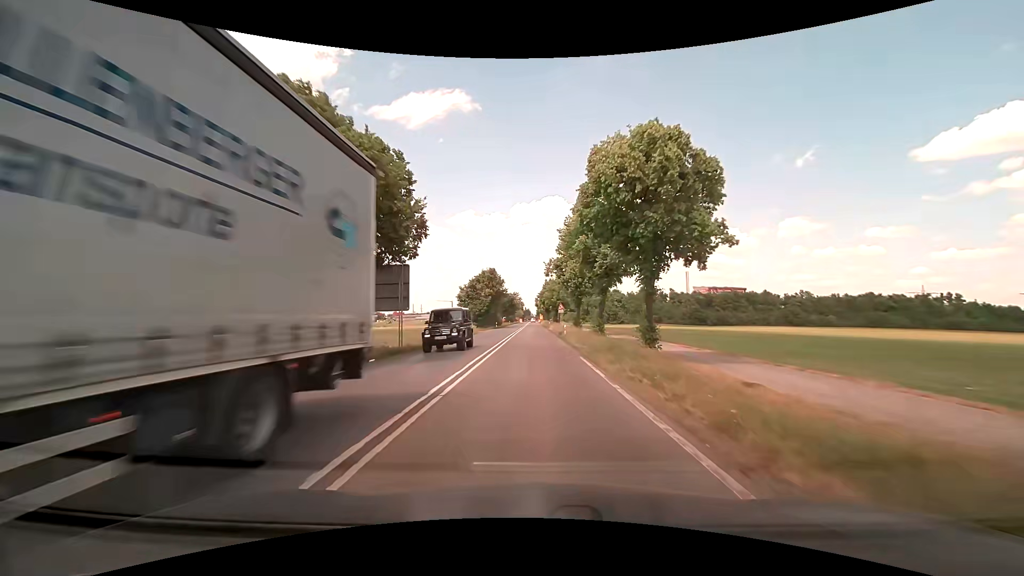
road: secondary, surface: asphalt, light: Day
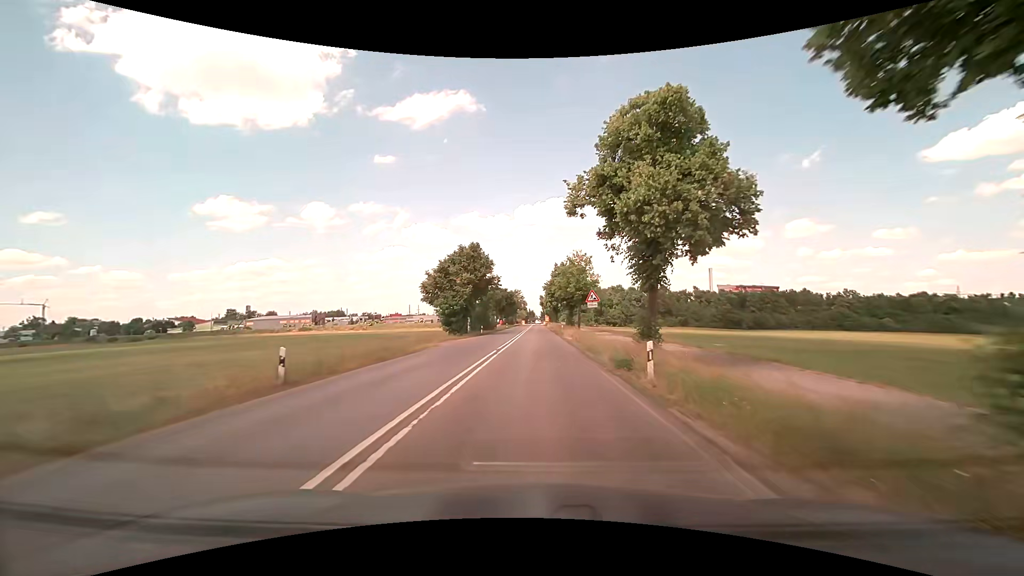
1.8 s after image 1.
(-0.2, +29.1) m; -1°
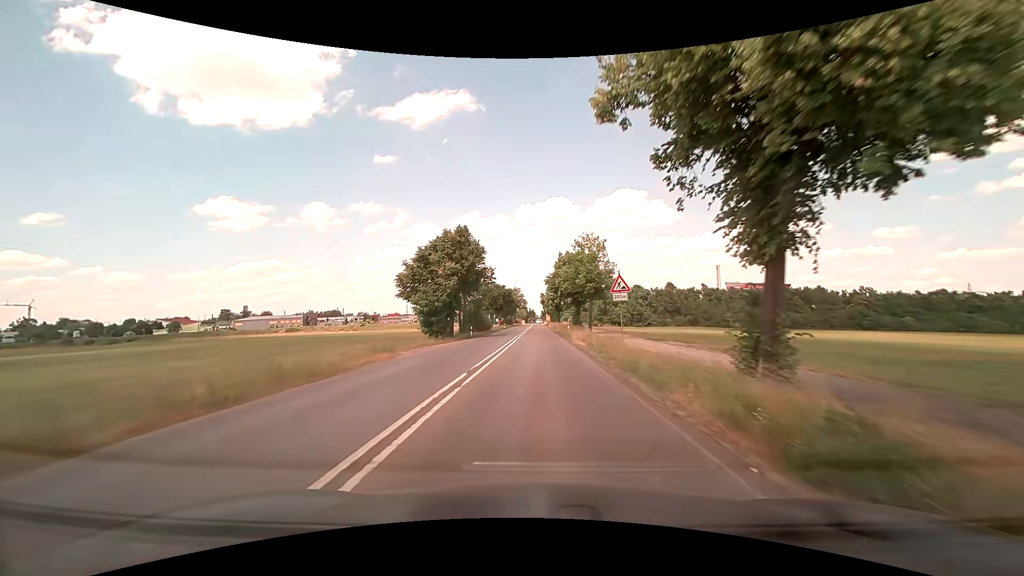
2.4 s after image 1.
(0.0, +9.7) m; 0°
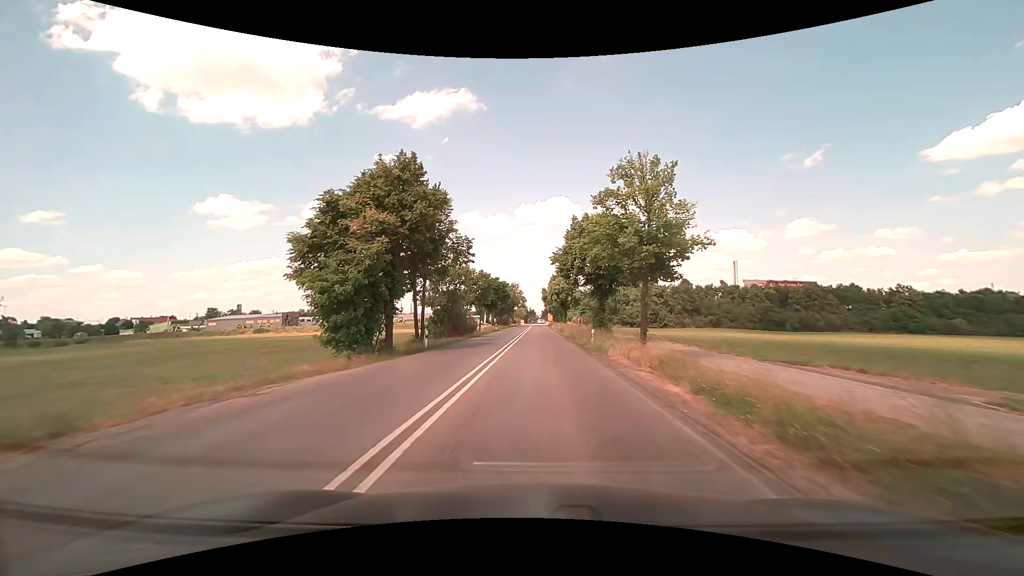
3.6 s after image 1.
(-0.2, +19.5) m; 0°
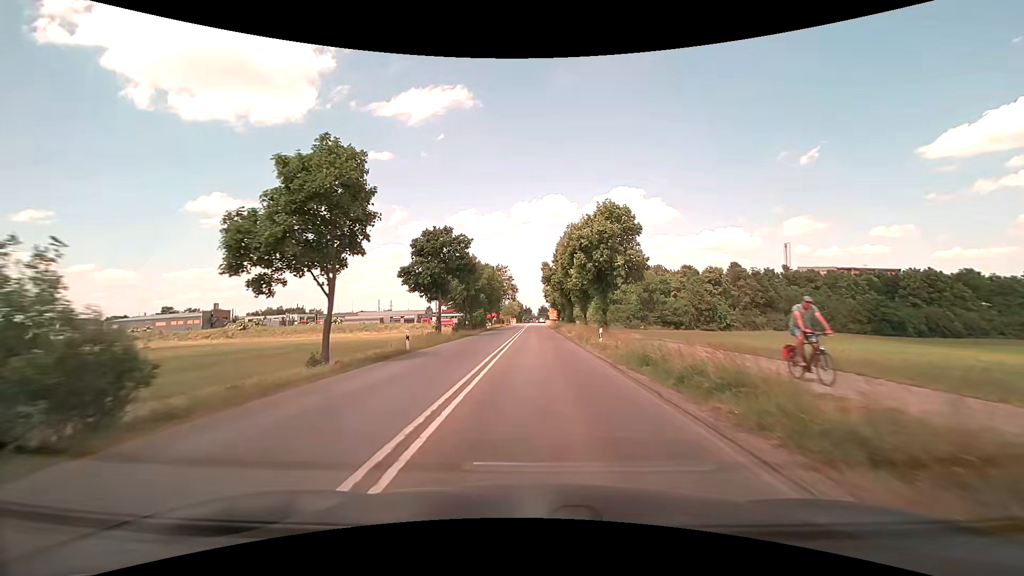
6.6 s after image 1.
(+0.1, +47.8) m; 0°
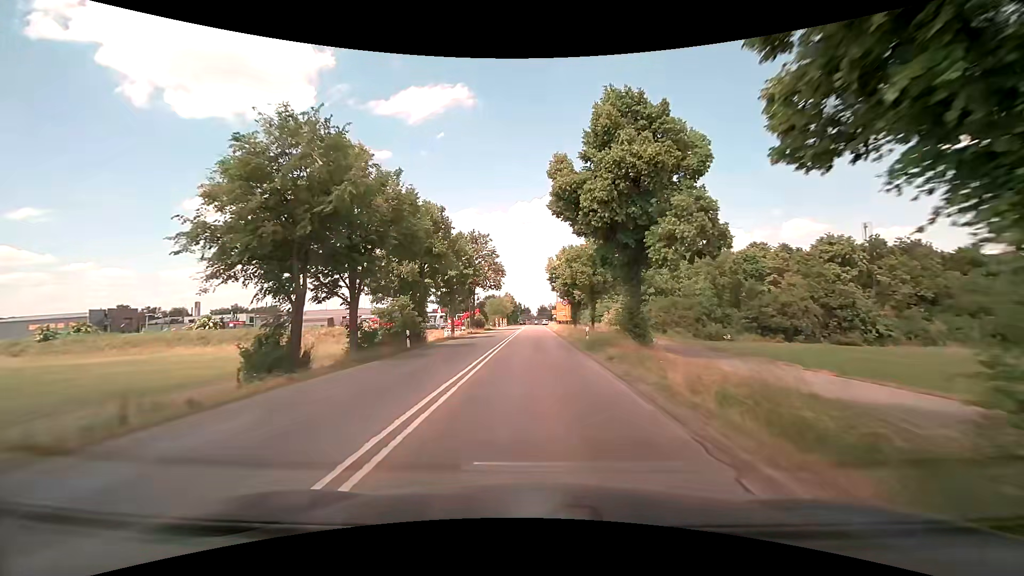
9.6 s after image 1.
(+0.1, +40.6) m; +1°
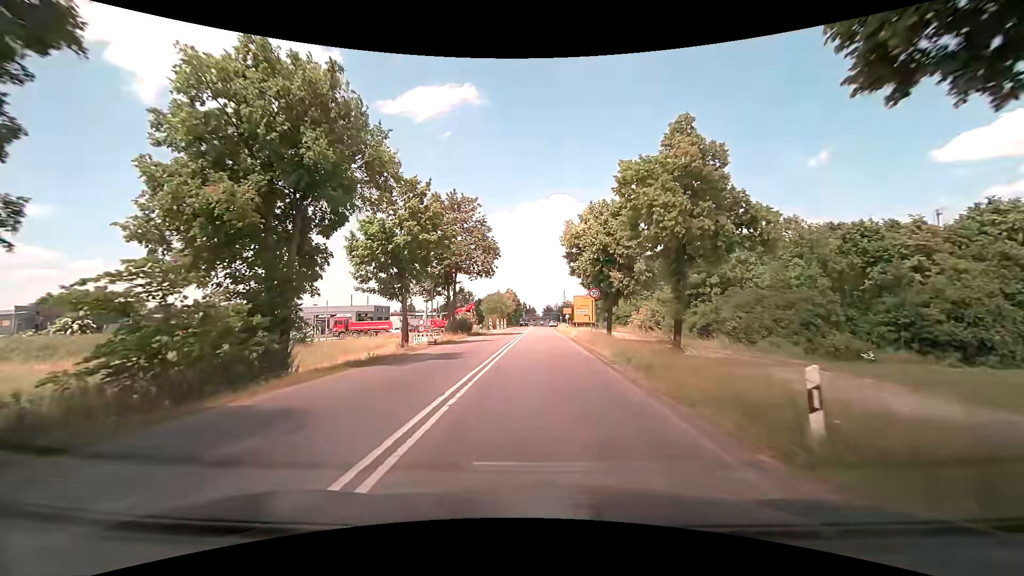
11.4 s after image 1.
(-0.4, +19.8) m; -2°
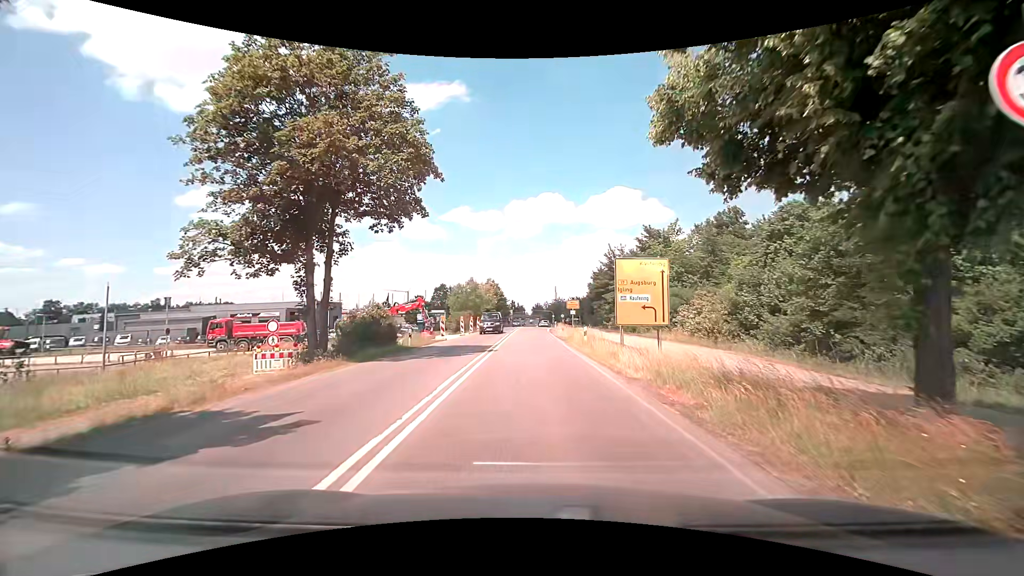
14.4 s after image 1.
(+0.5, +25.6) m; +2°
(0, +10) (0, +20) (0, +30) (0, +40) (0, +50) (0, +60) (0, +70) (0, +80) (0, +90) (0, +100) m
